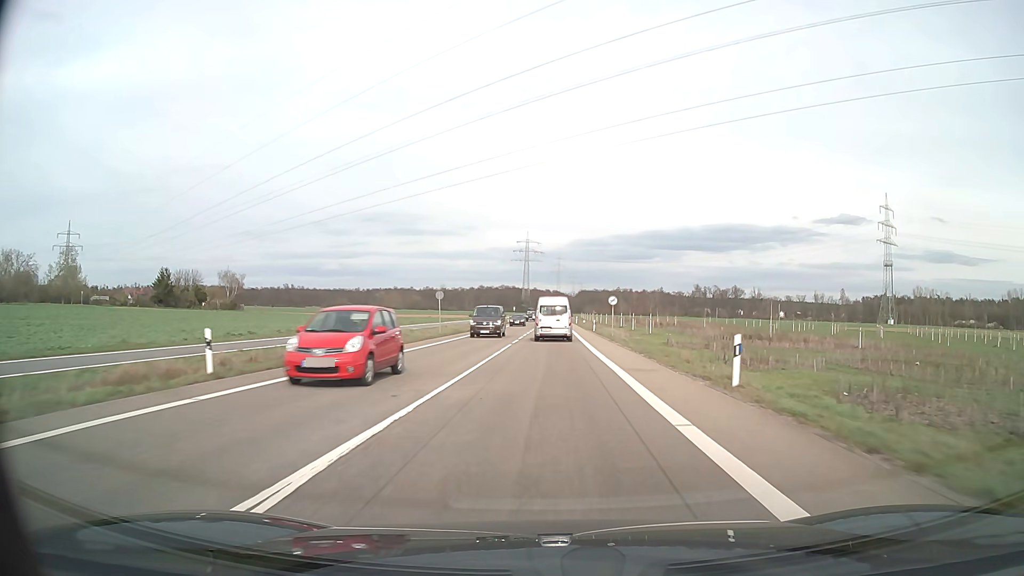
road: secondary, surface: asphalt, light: Day
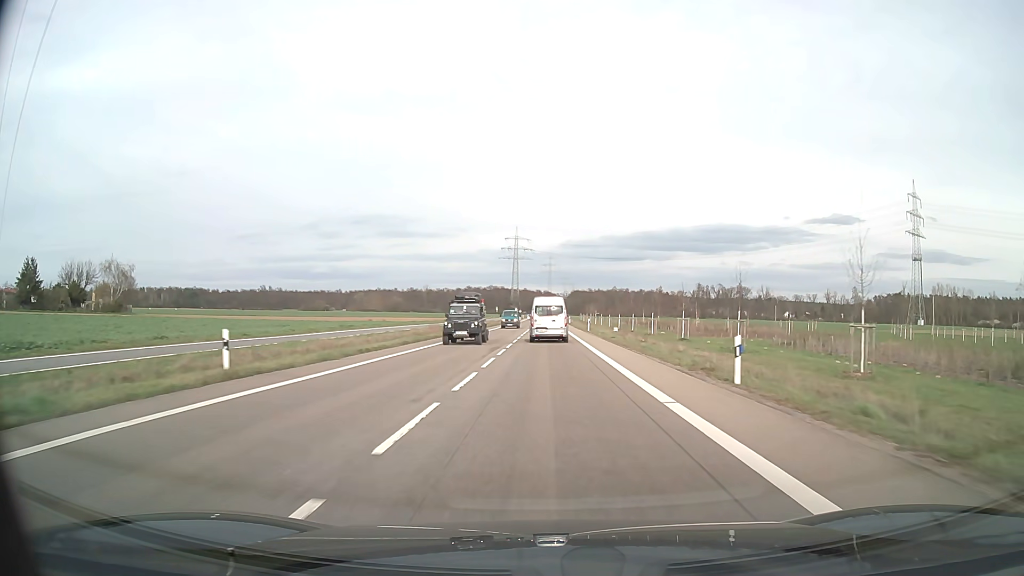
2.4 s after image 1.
(+0.6, +49.8) m; +1°
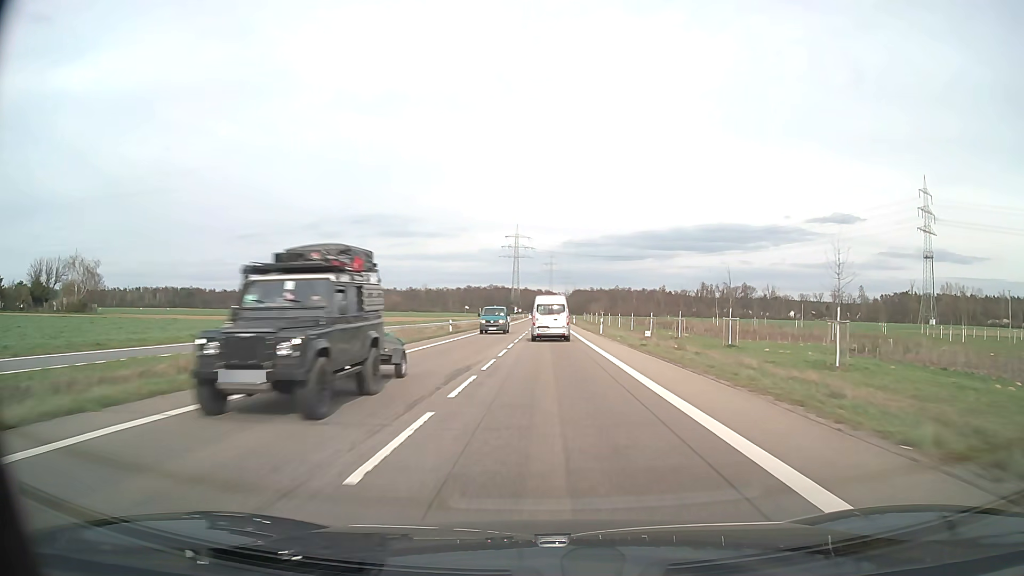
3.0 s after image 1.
(0.0, +12.6) m; 0°
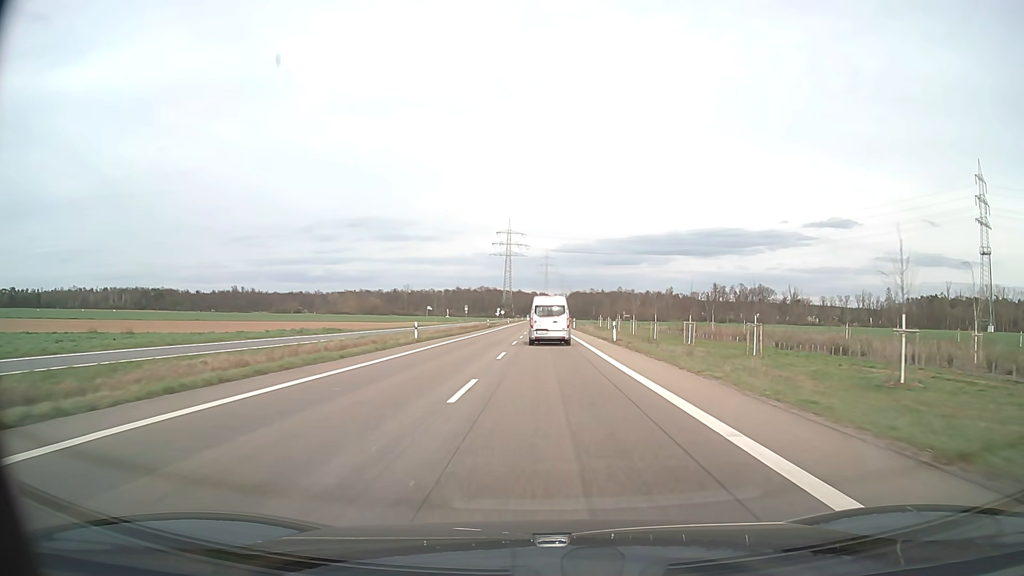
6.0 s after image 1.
(+0.3, +63.7) m; 0°
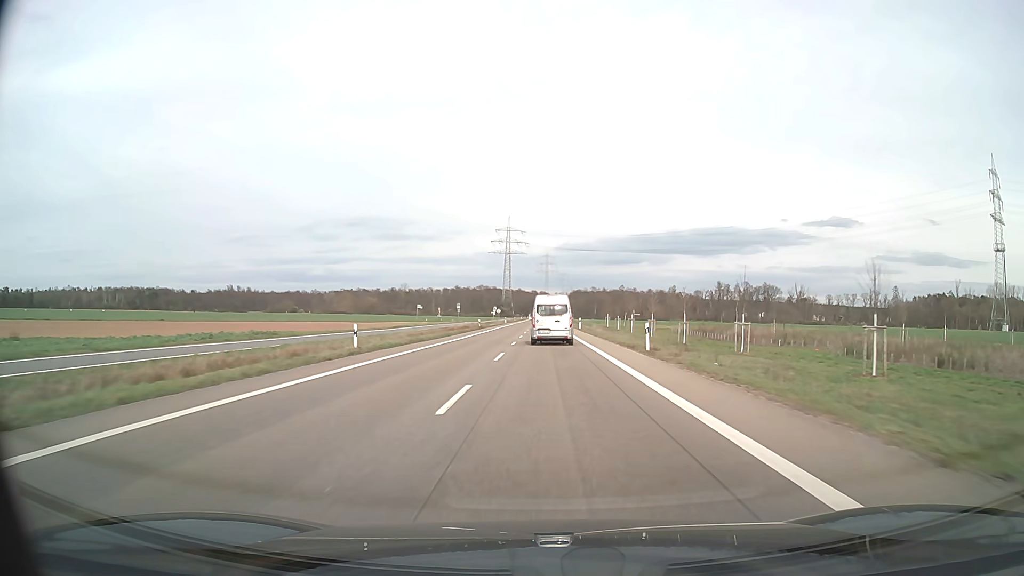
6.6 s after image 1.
(0.0, +12.7) m; 0°
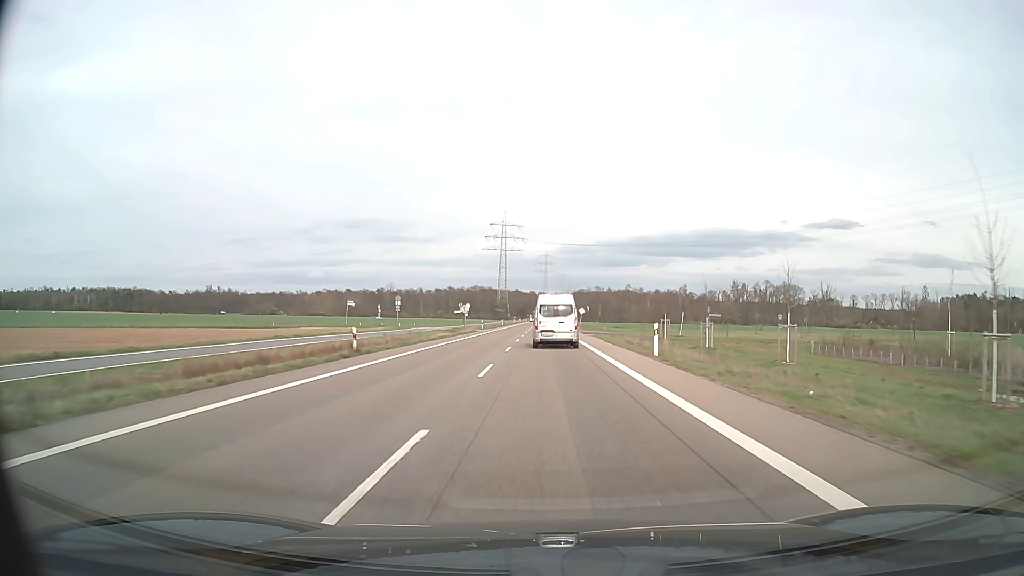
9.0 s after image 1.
(0.0, +50.8) m; 0°
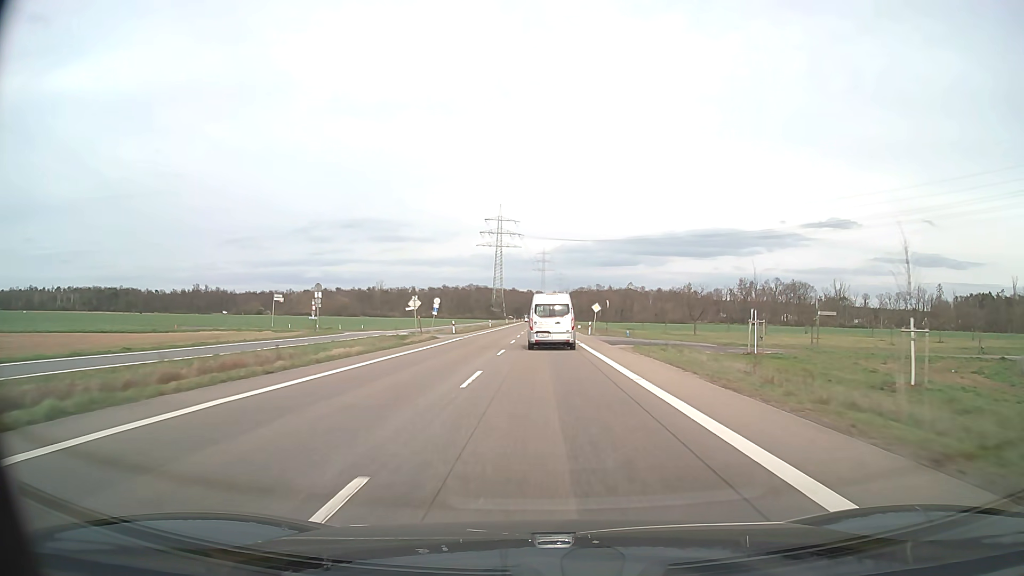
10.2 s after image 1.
(+0.1, +25.2) m; 0°
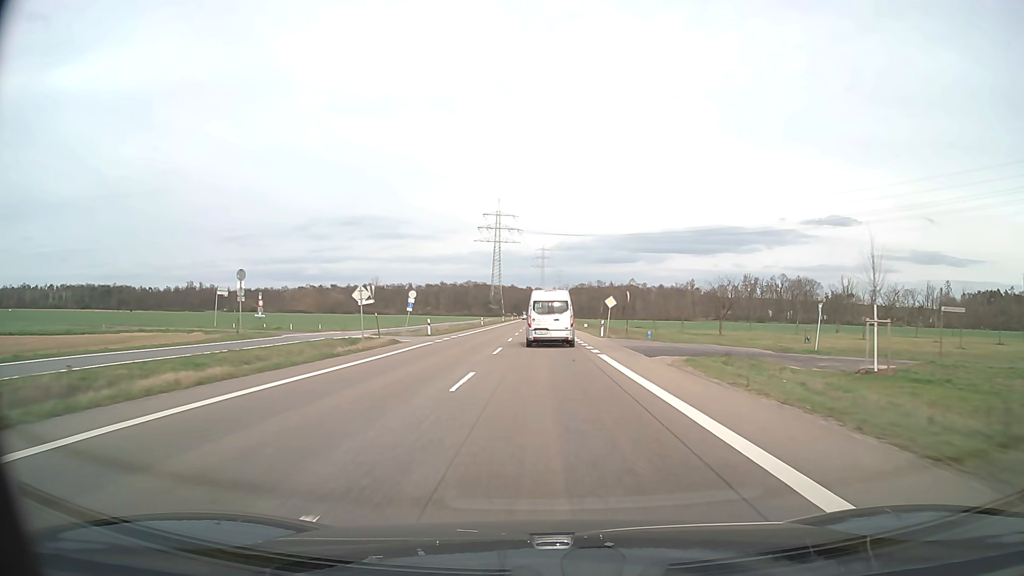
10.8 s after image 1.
(0.0, +12.5) m; 0°
(0, +10) (0, +20) (0, +30) (0, +40) (0, +50) (0, +60) (0, +70) (0, +80) (0, +90) (0, +100) m
